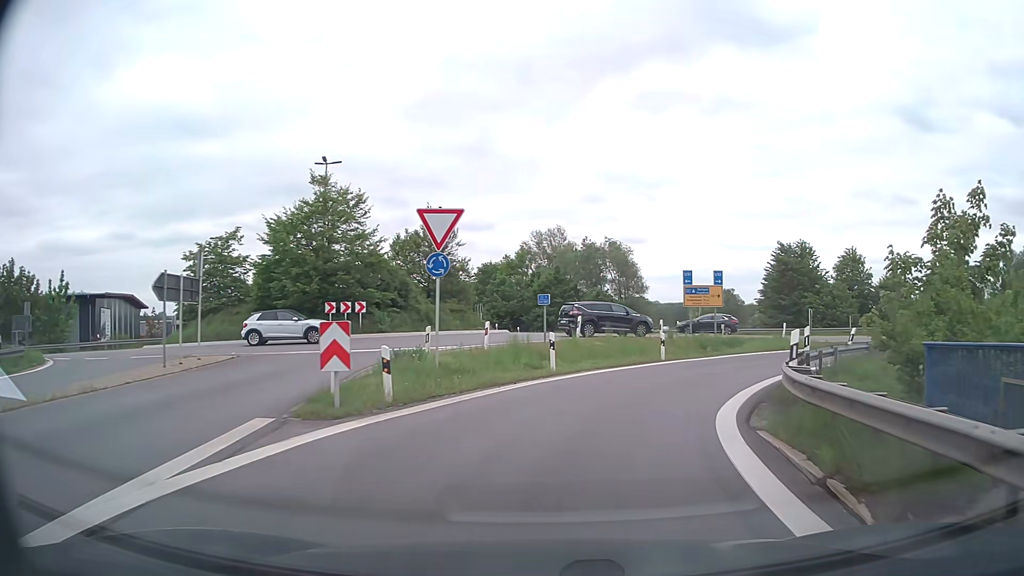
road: motorway_link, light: Day
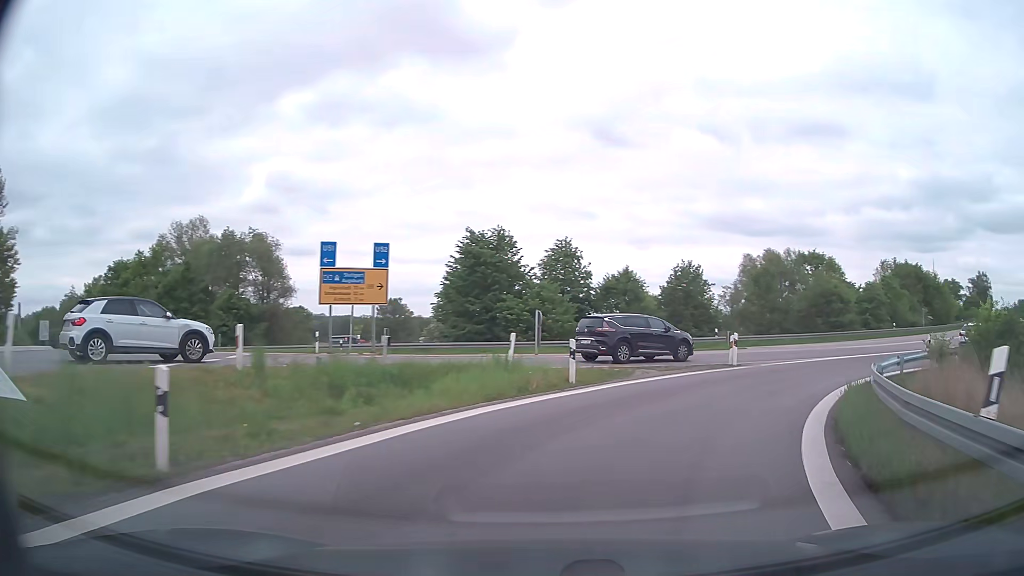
(+3.9, +17.6) m; +27°
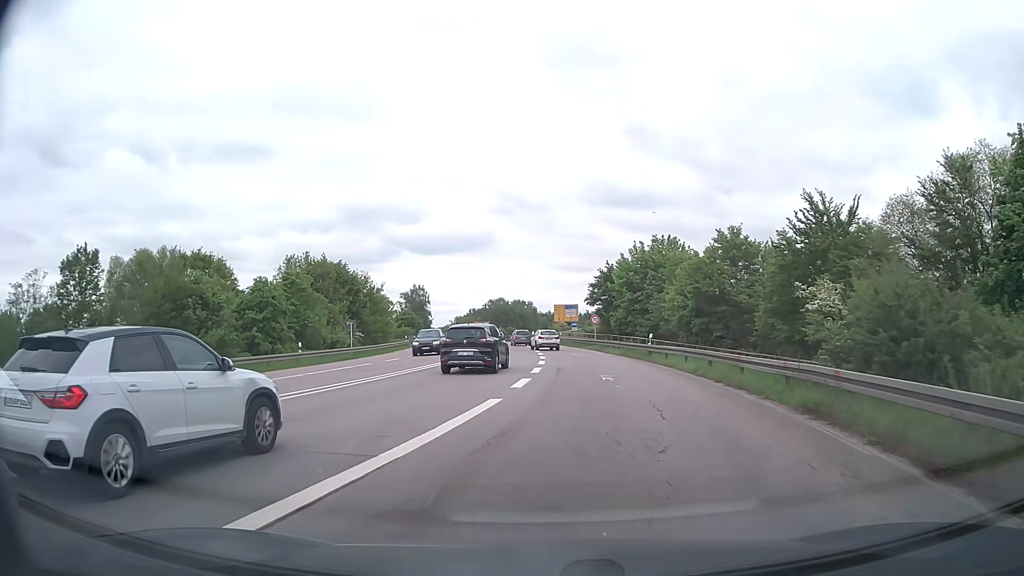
(+14.5, +26.0) m; +51°
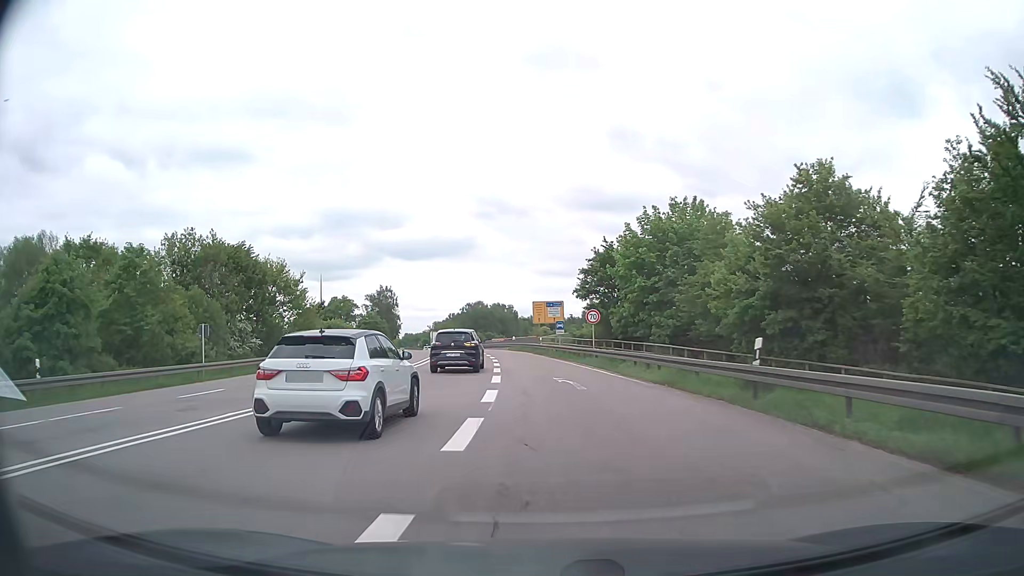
(+0.9, +21.2) m; +2°
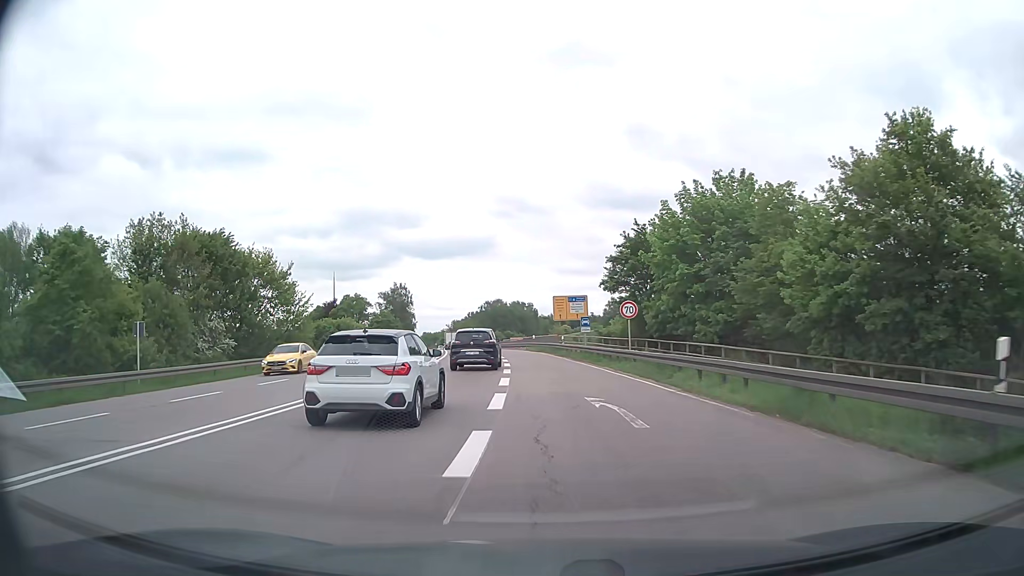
(-0.1, +7.6) m; -2°
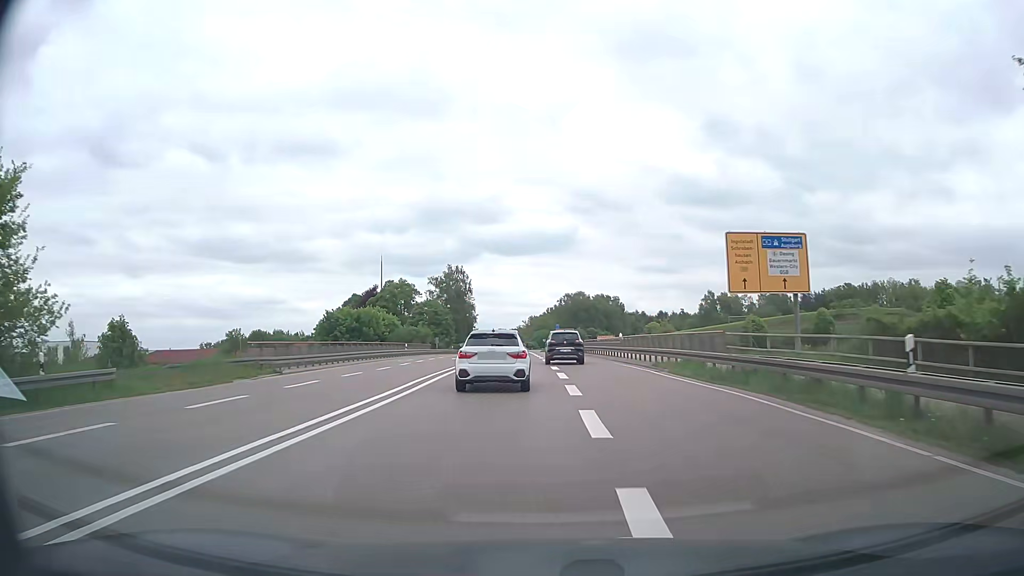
(-3.0, +39.6) m; -7°
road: trunk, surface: asphalt
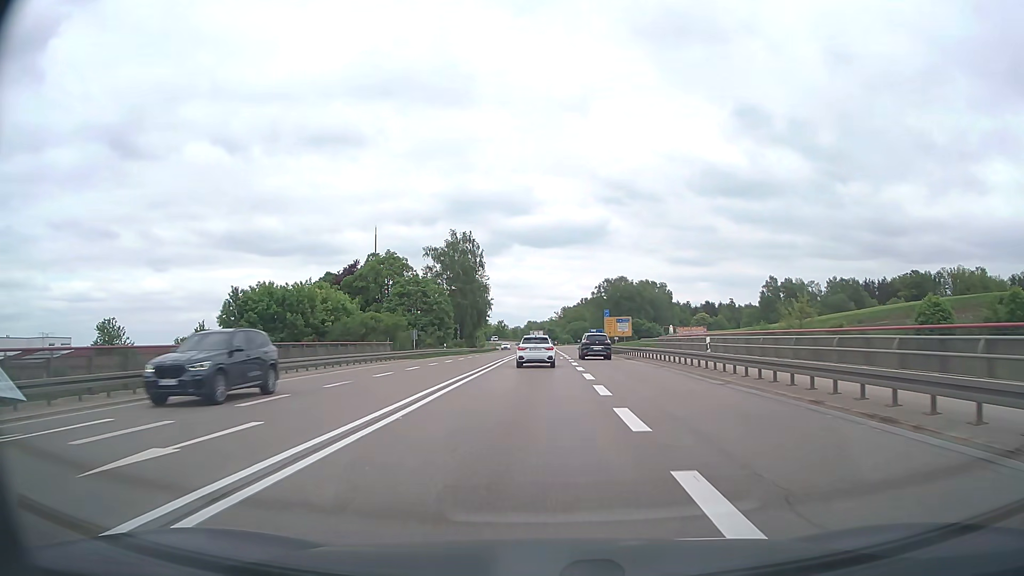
(-1.2, +41.5) m; -3°
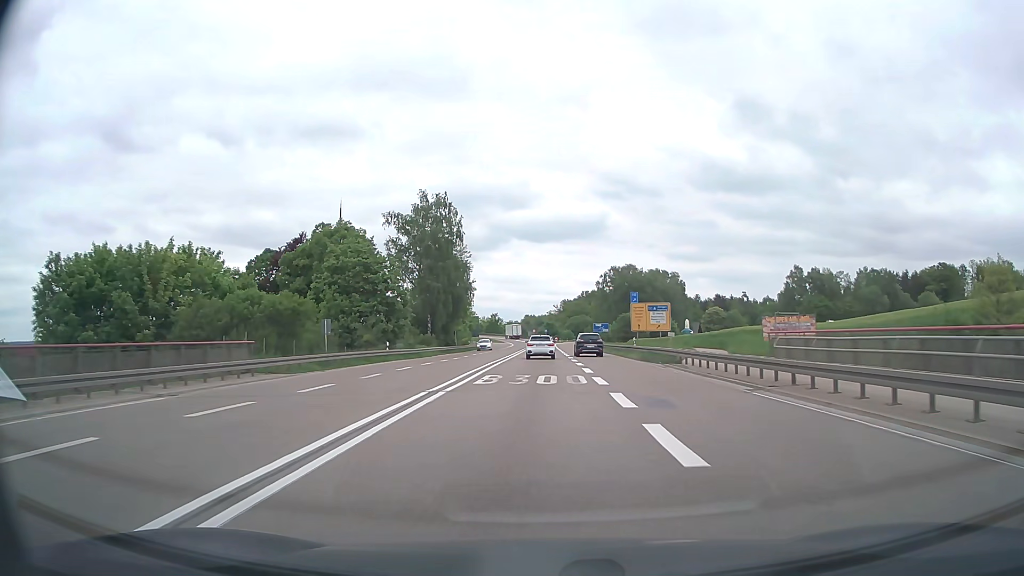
(0.0, +26.7) m; 0°
(0, +10) (0, +20) (0, +30) (0, +40) (0, +50) (0, +60) (0, +70) (0, +80) (0, +90) (0, +100) m
